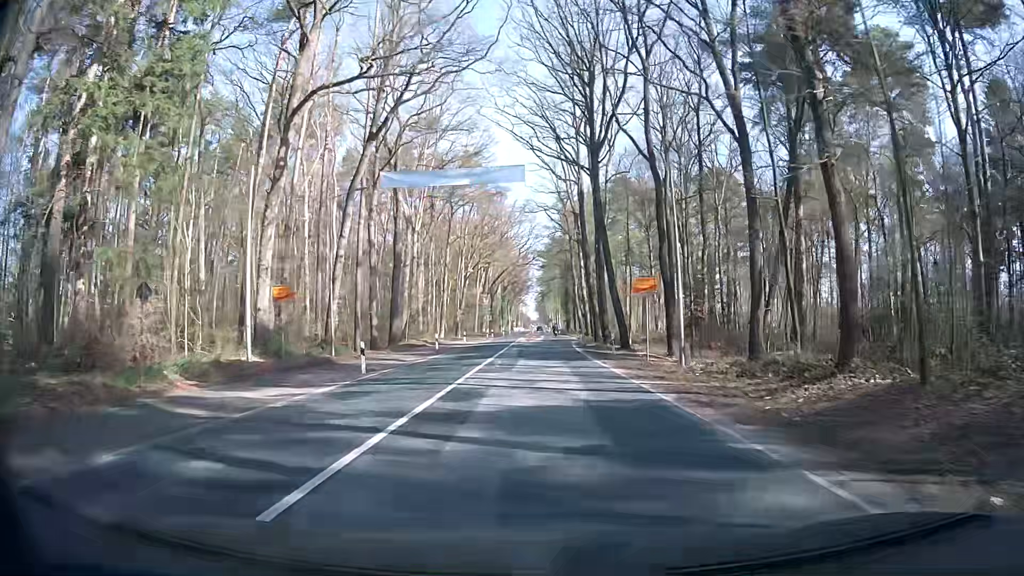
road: secondary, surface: asphalt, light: Day
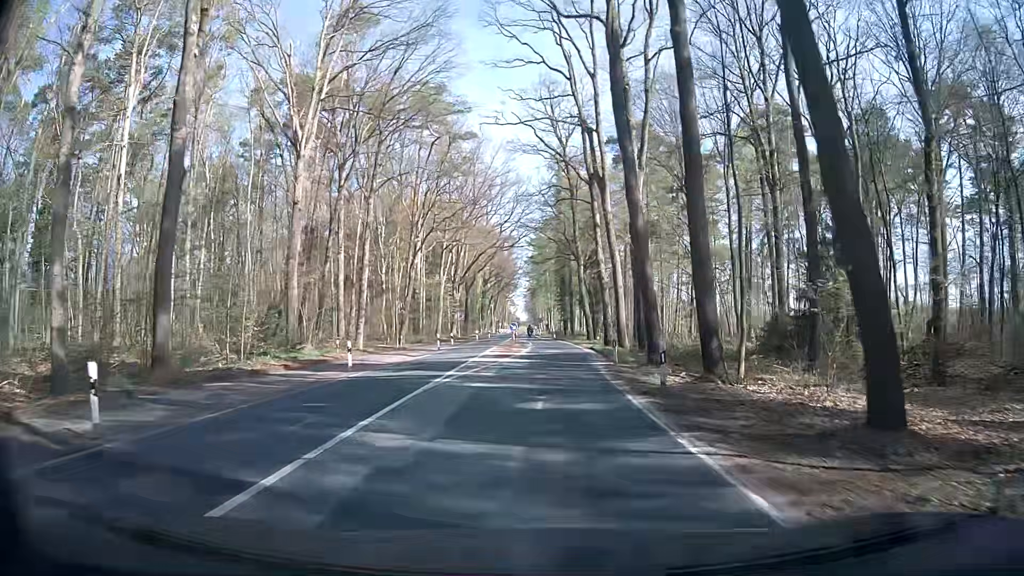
(+0.2, +30.4) m; 0°
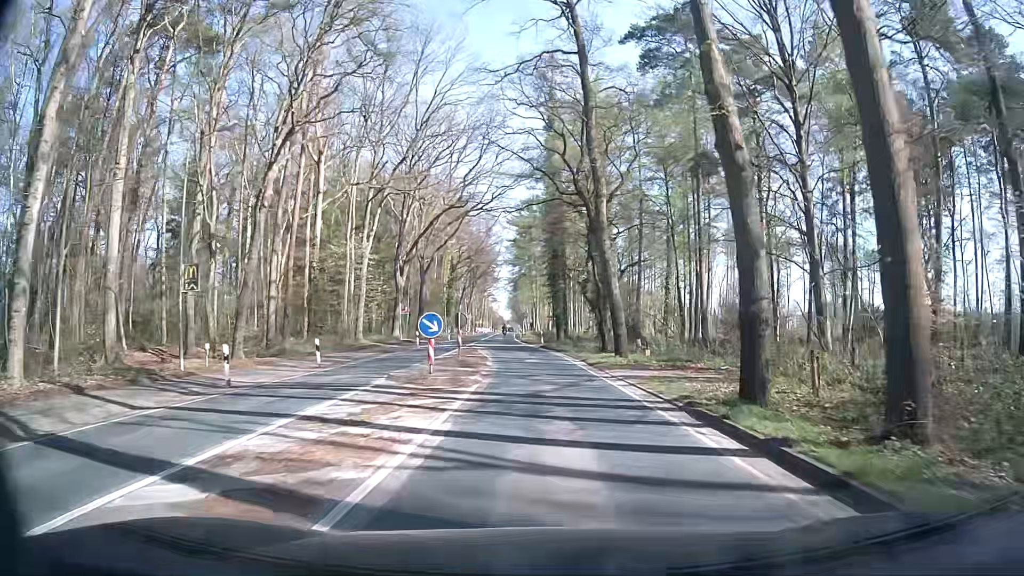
(+0.6, +30.5) m; +2°
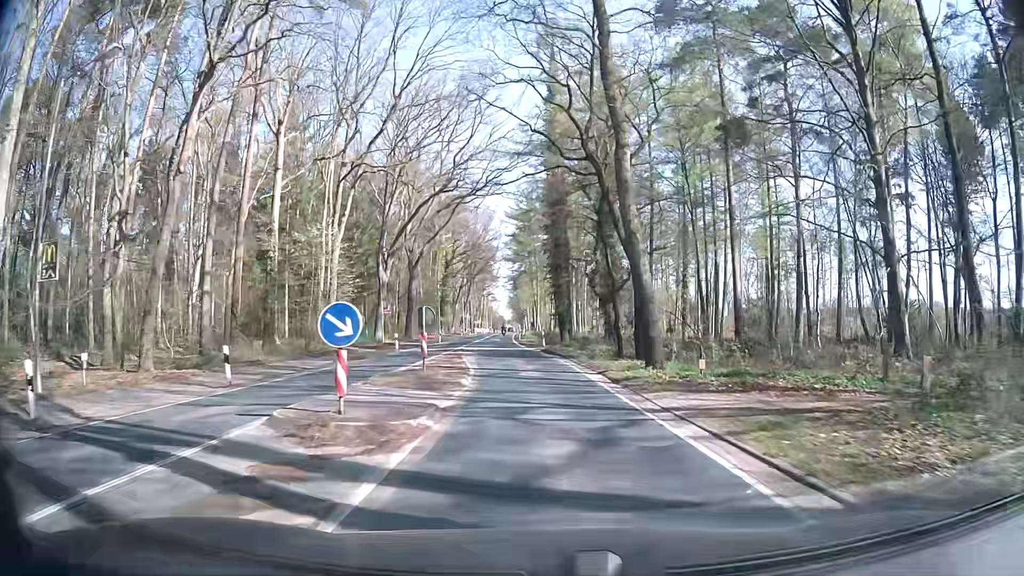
(-0.1, +7.6) m; -1°
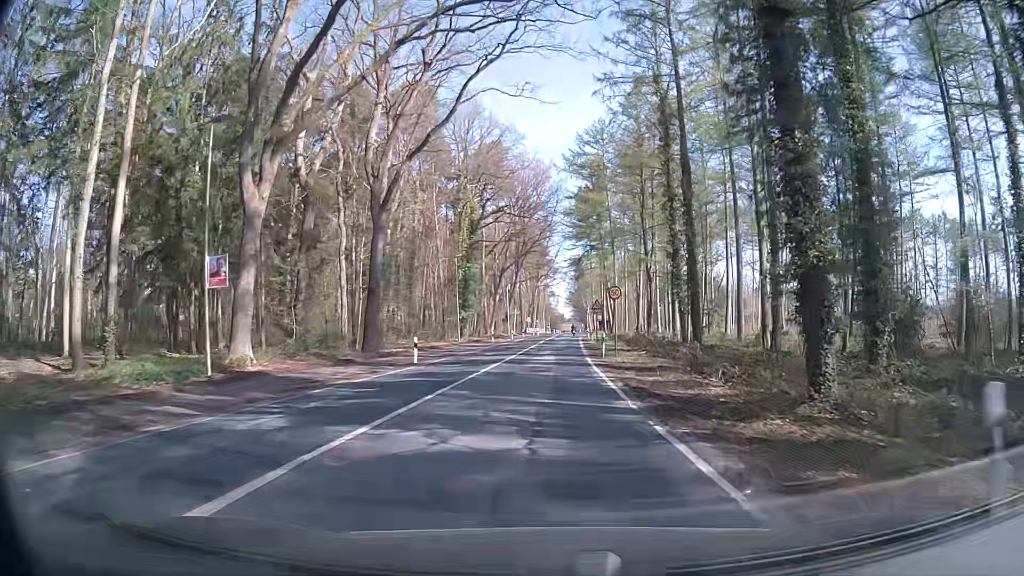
(-1.4, +38.2) m; -4°
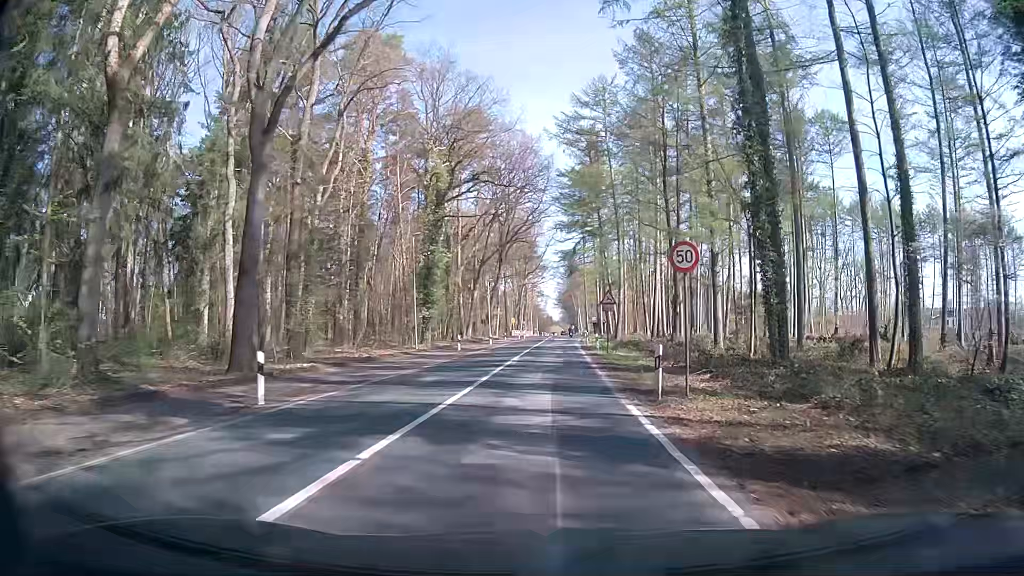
(-0.1, +15.2) m; 0°
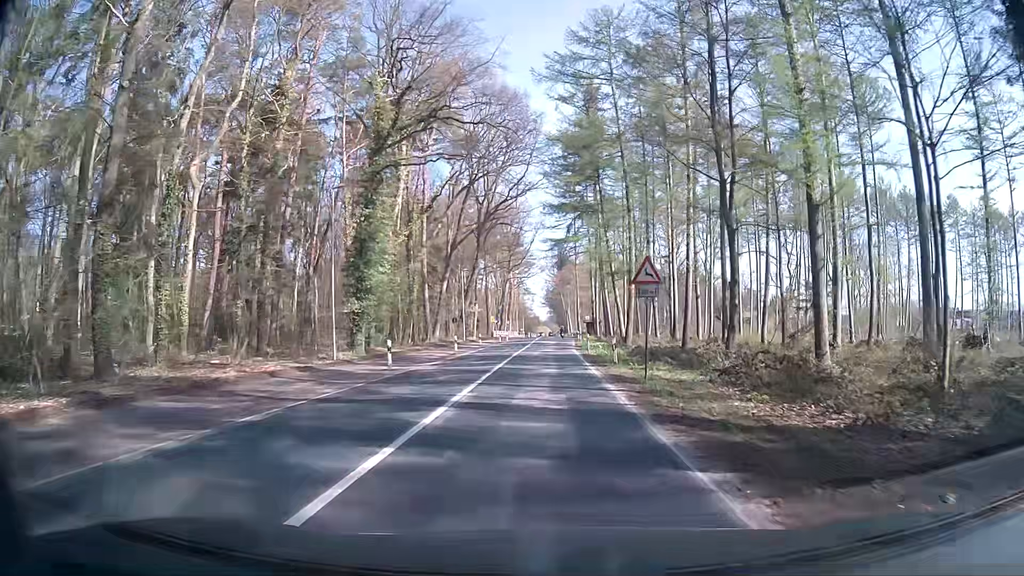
(+0.2, +15.2) m; +1°
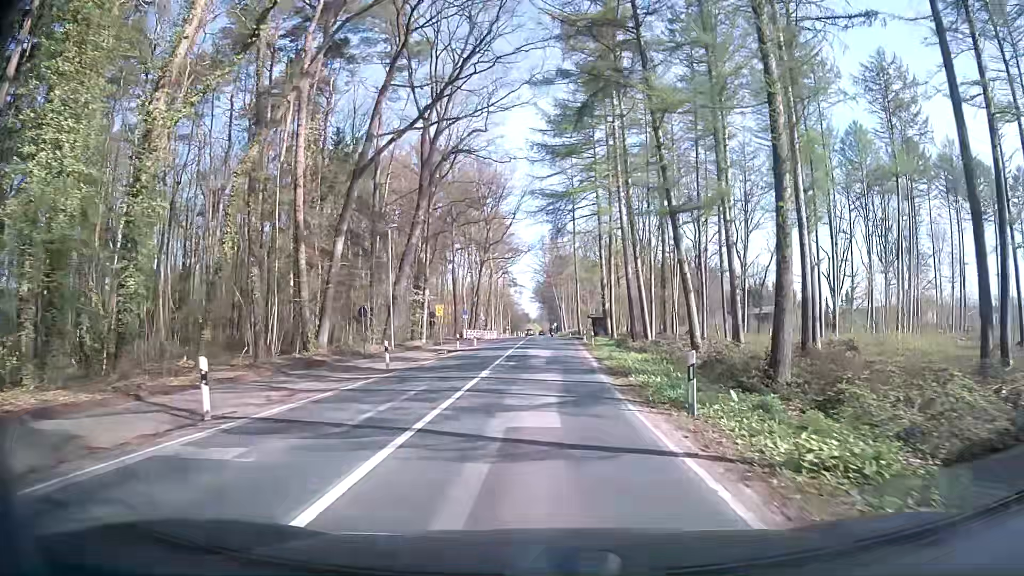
(+0.7, +30.5) m; +2°
(0, +10) (0, +20) (0, +30) (0, +40) (0, +50) (0, +60) (0, +70) (0, +80) (0, +90) (0, +100) m
